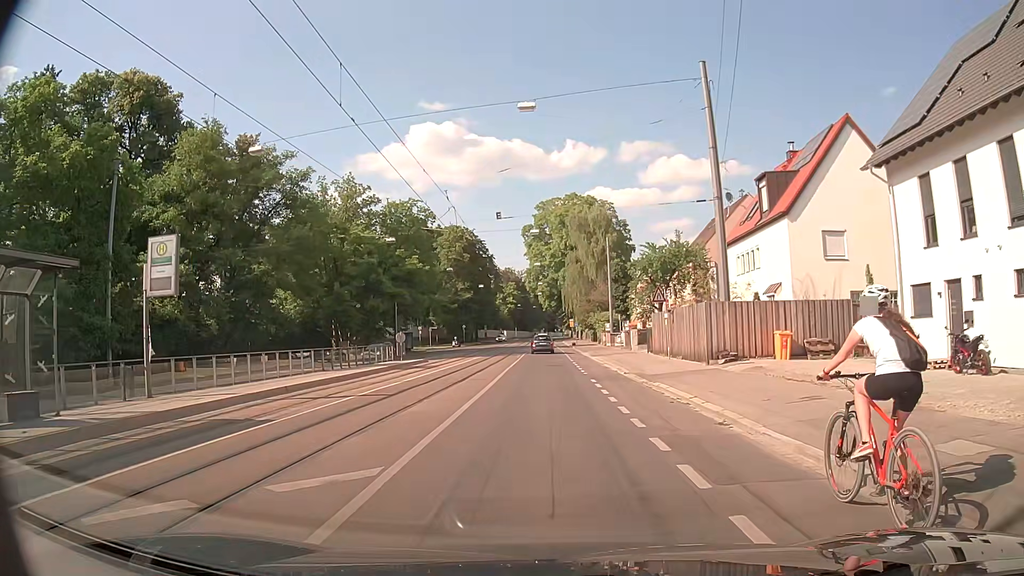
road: secondary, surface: asphalt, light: Day
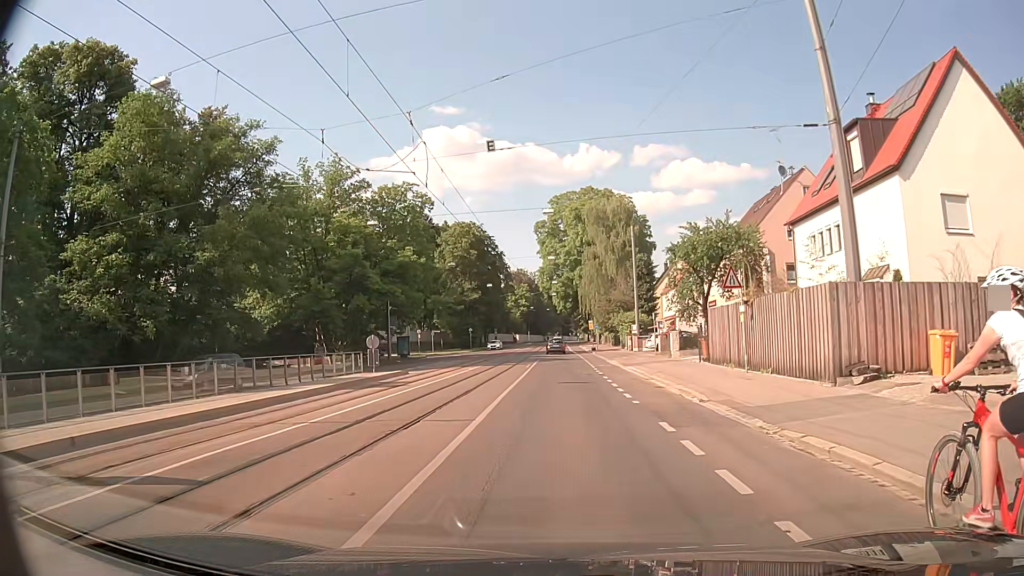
(-0.2, +10.2) m; -2°
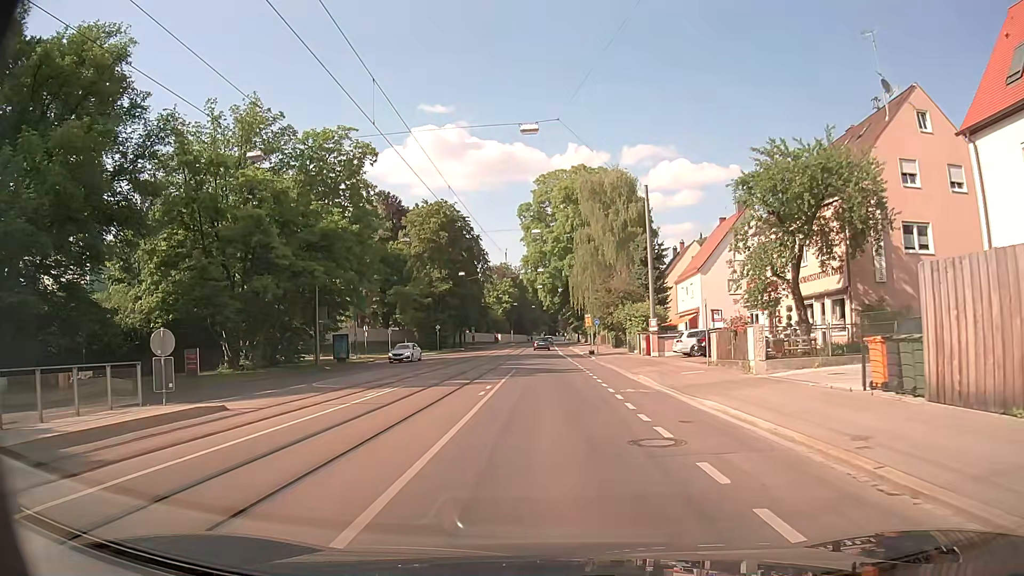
(+0.2, +17.7) m; +1°
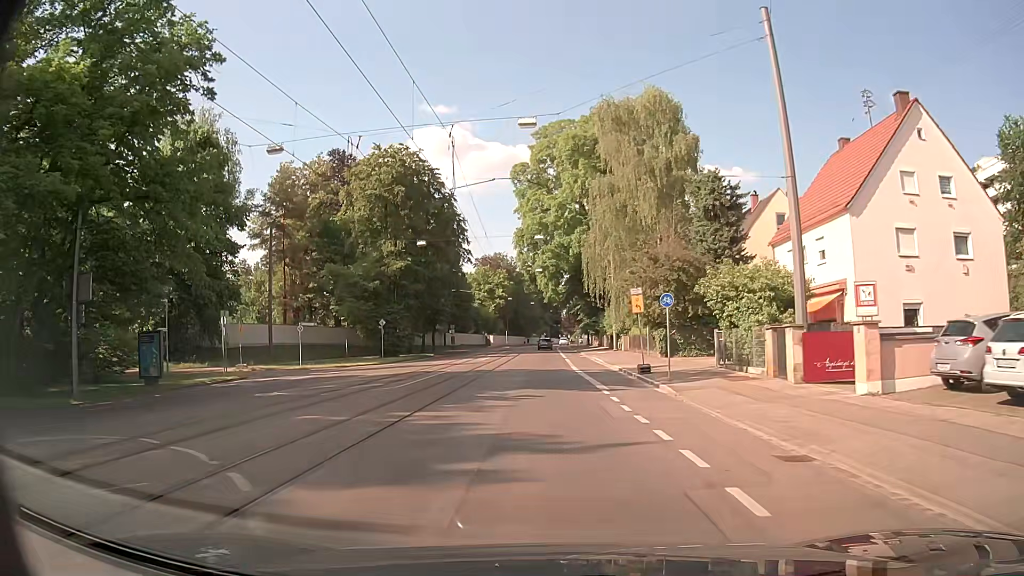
(0.0, +28.3) m; 0°
